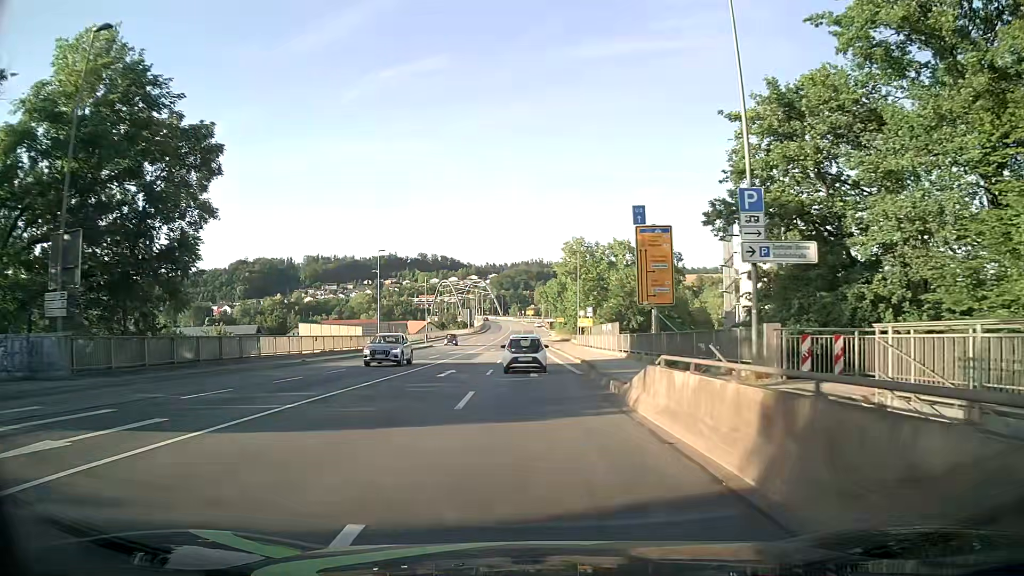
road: primary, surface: asphalt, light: Day
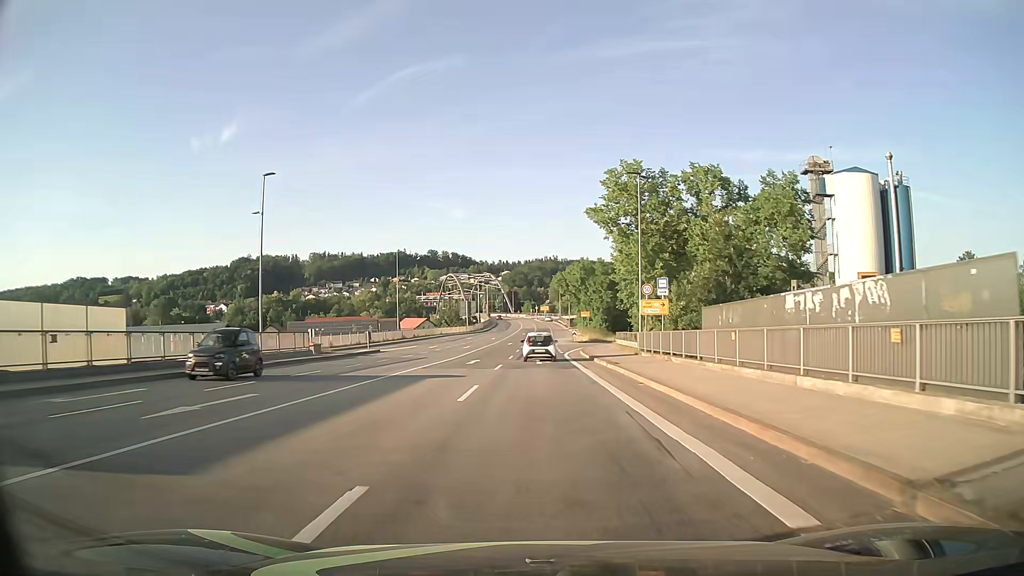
(-0.6, +34.7) m; -1°
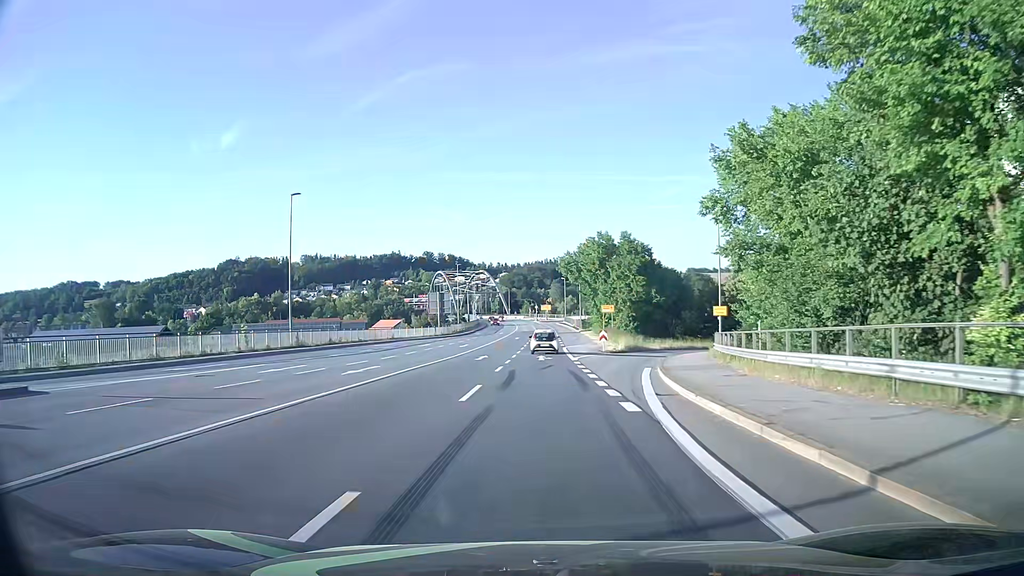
(-0.2, +36.2) m; 0°
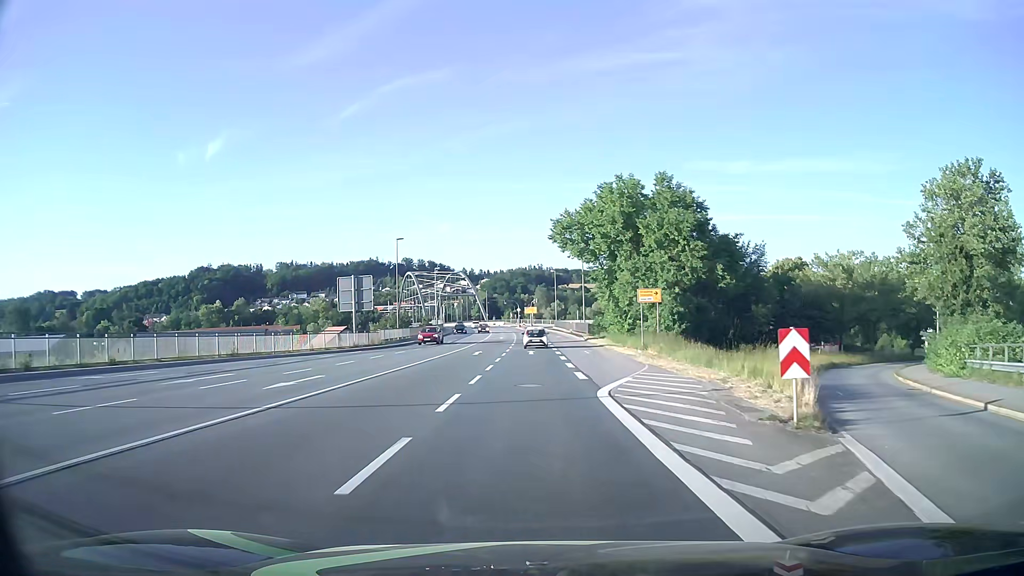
(+0.3, +35.9) m; +1°
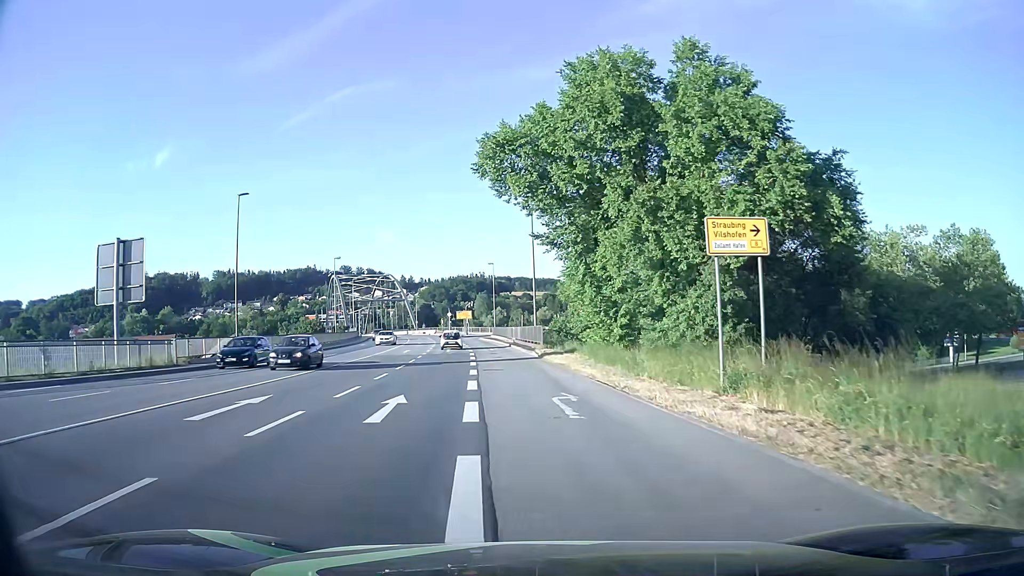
(+1.2, +26.6) m; +5°
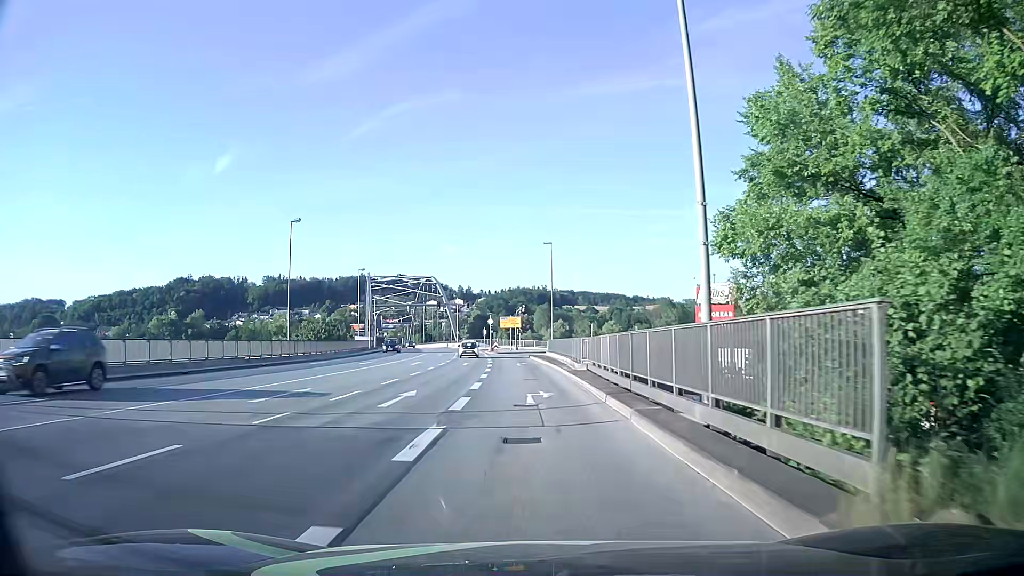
(-1.6, +32.3) m; -5°
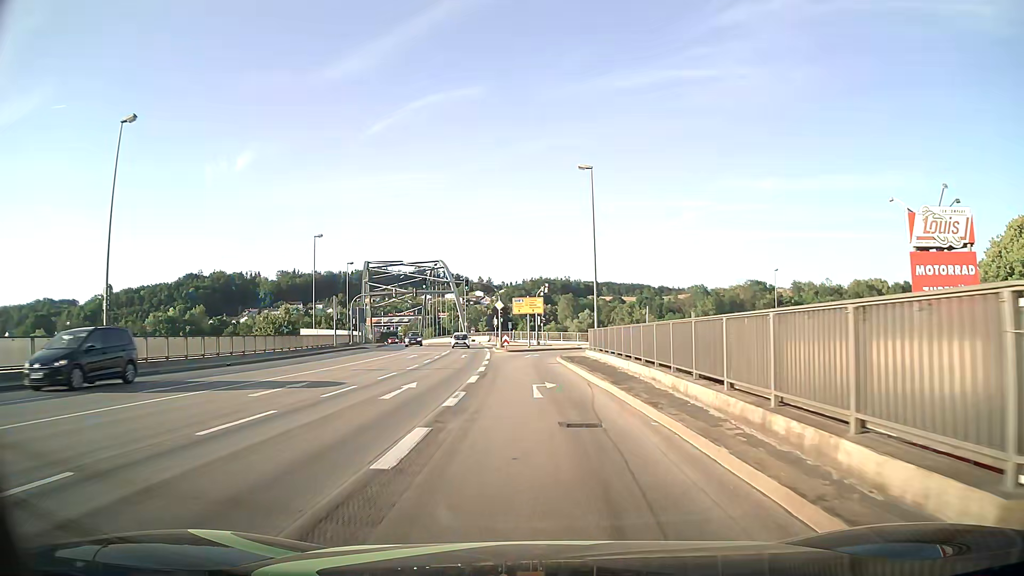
(-0.5, +25.1) m; -2°
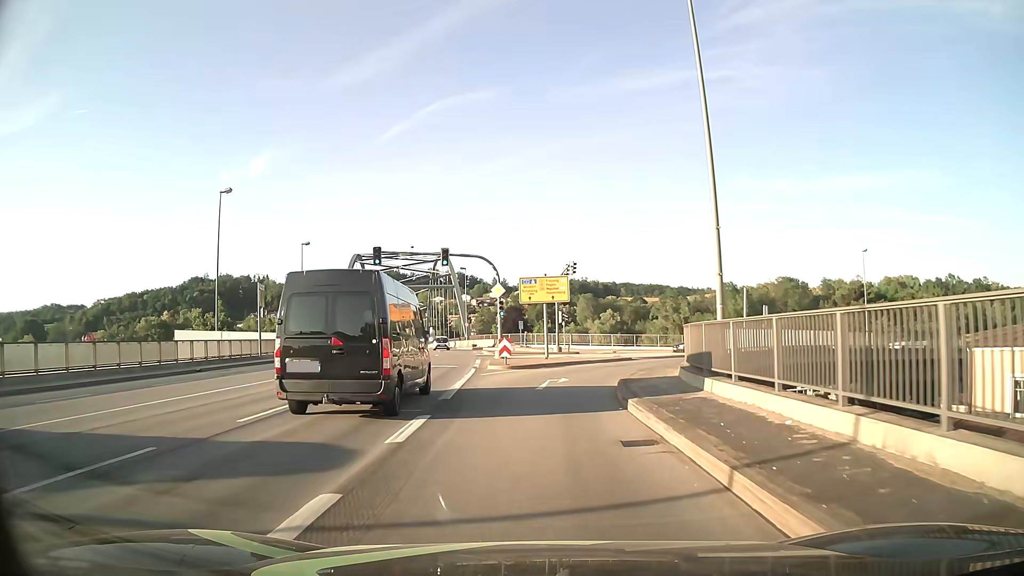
(-0.4, +21.8) m; -2°
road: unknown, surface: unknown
(0, +10) (0, +20) (+3, +30) (+9, +37) (+18, +43) (+27, +46) (+37, +48) (+47, +50) (+57, +52) (+67, +53) m
